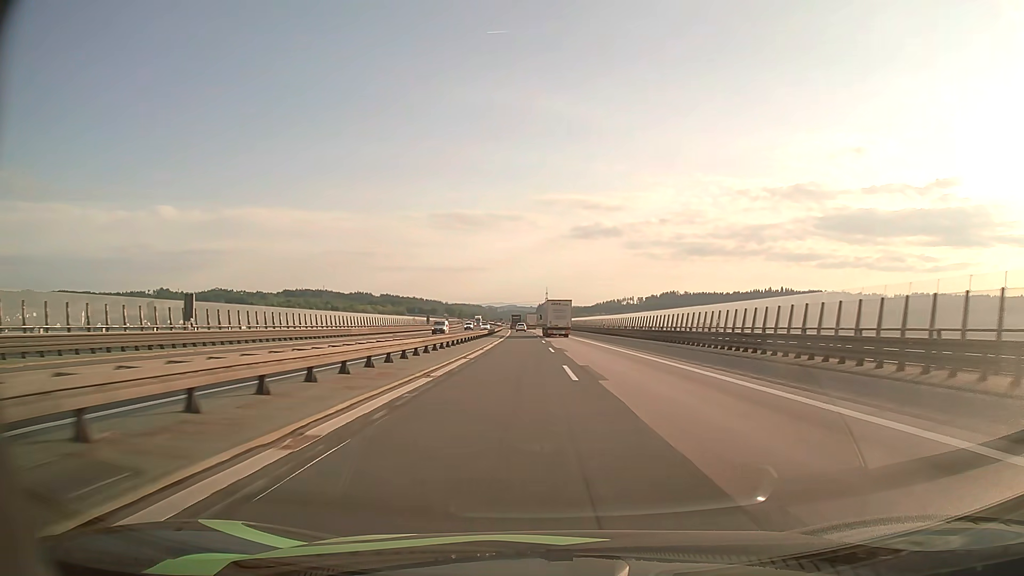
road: motorway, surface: asphalt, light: Day
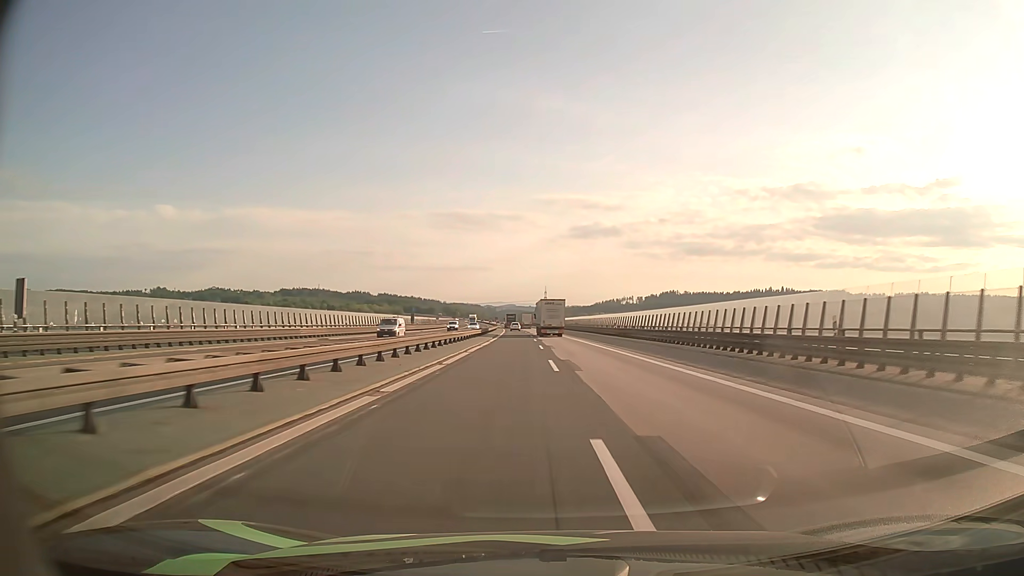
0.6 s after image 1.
(0.0, +14.5) m; 0°
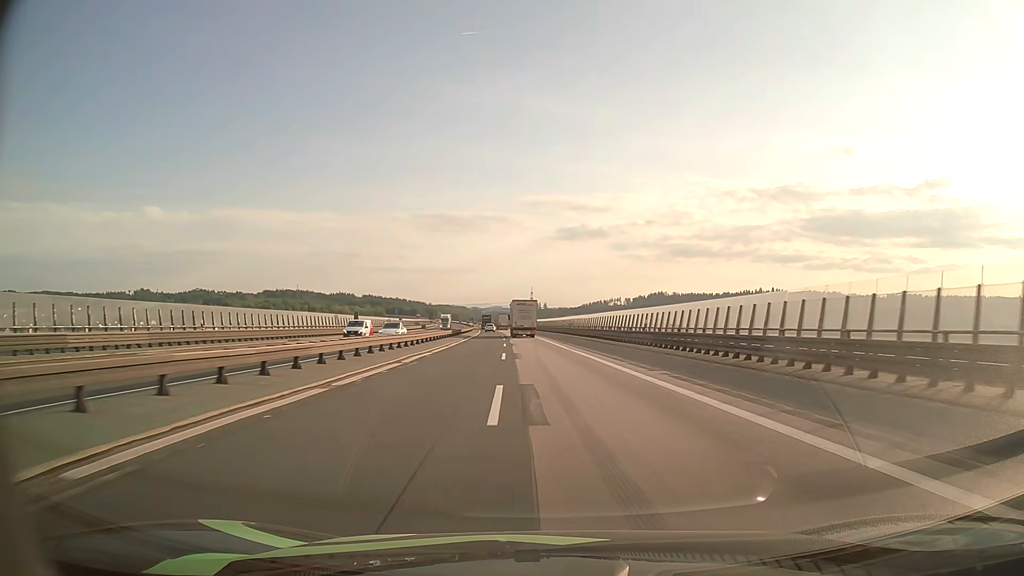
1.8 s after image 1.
(+0.2, +28.7) m; +1°
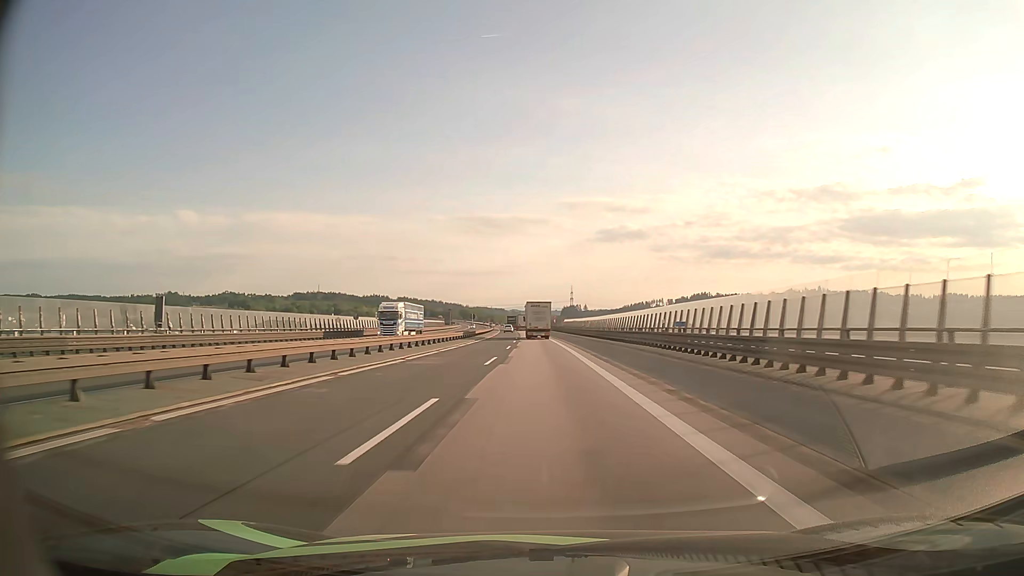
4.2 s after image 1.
(-1.4, +56.7) m; -3°
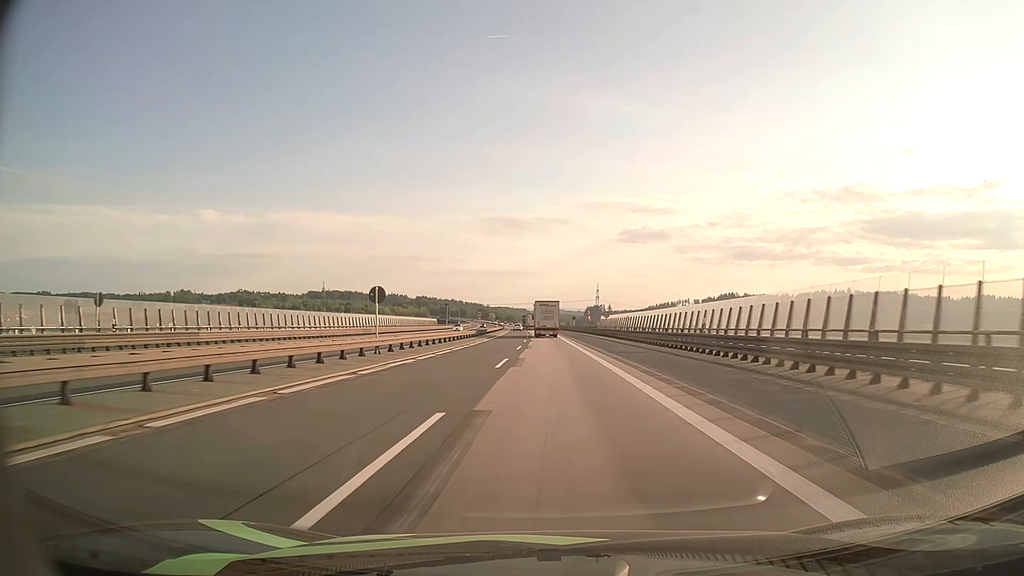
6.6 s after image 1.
(-1.2, +56.1) m; -2°
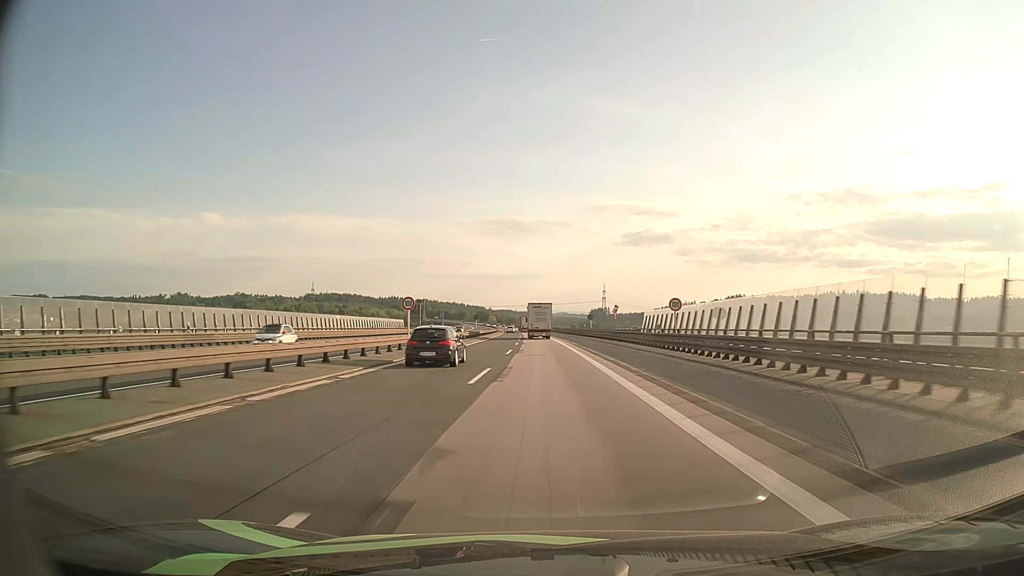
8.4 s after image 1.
(0.0, +41.6) m; 0°
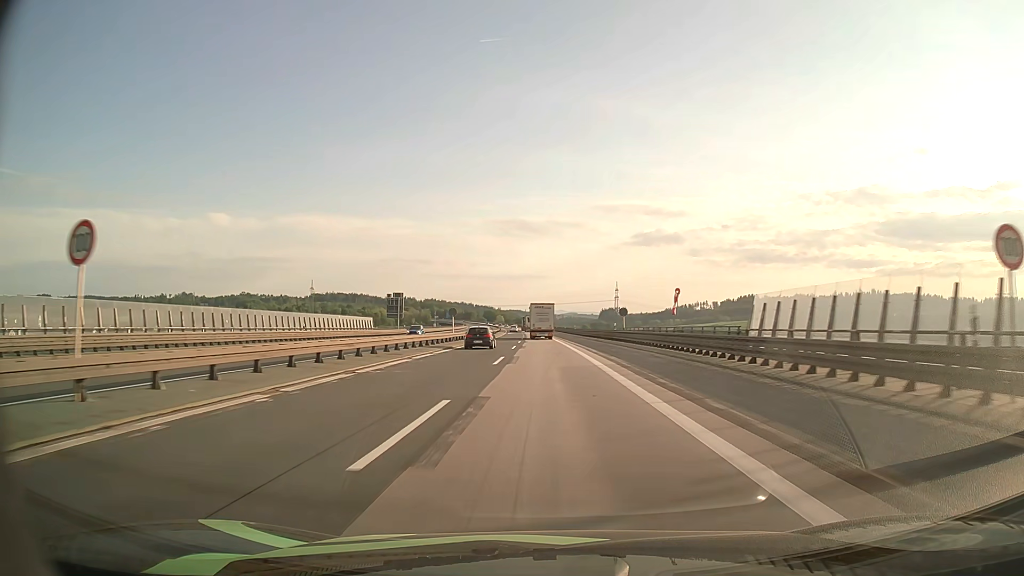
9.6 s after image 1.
(-0.1, +28.5) m; -1°
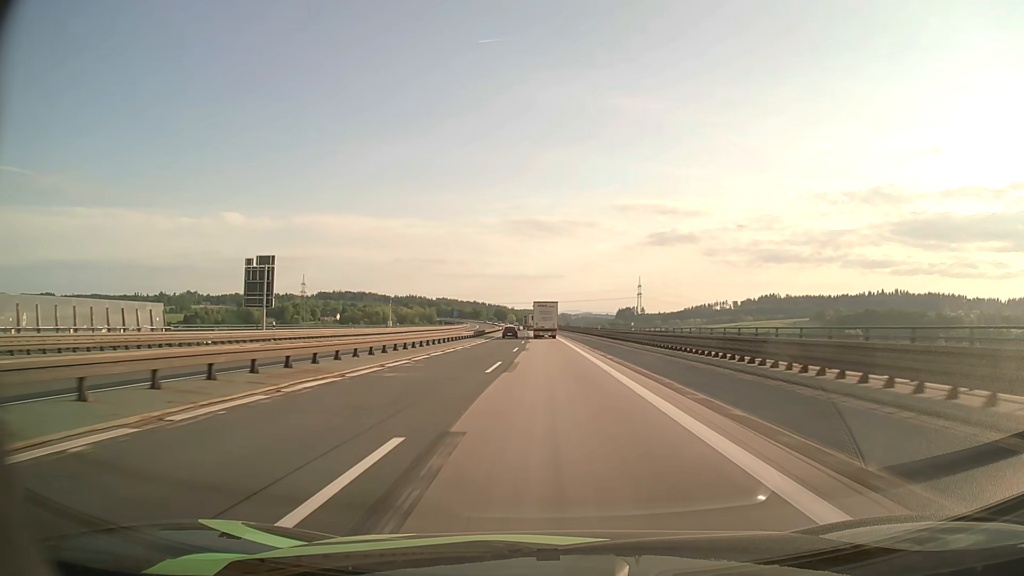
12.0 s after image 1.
(-0.8, +58.7) m; -1°
(0, +10) (0, +20) (0, +30) (0, +40) (0, +50) (-1, +60) (-1, +70) (-1, +80) (-1, +90) (-1, +100) m
